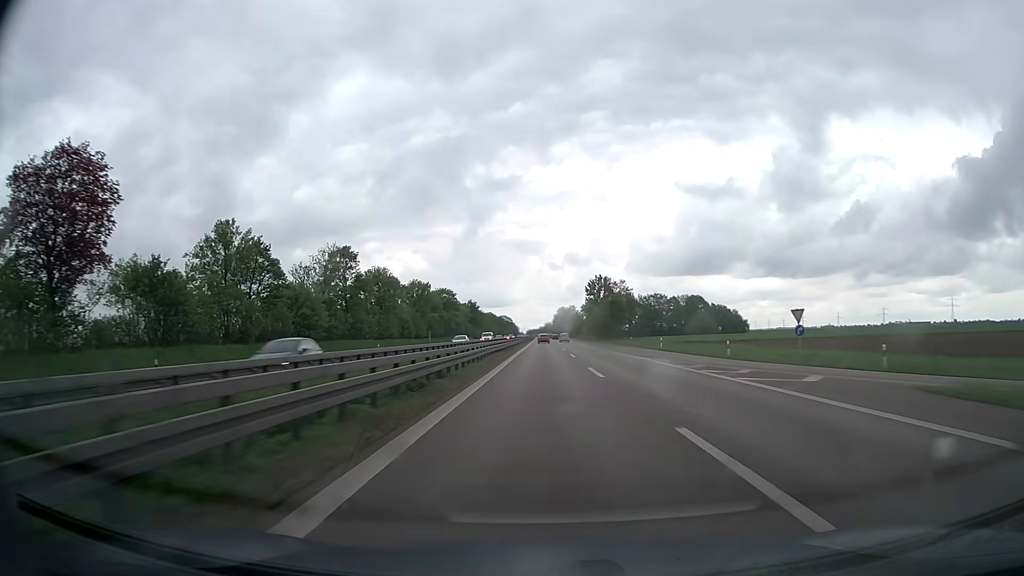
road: trunk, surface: asphalt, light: Day
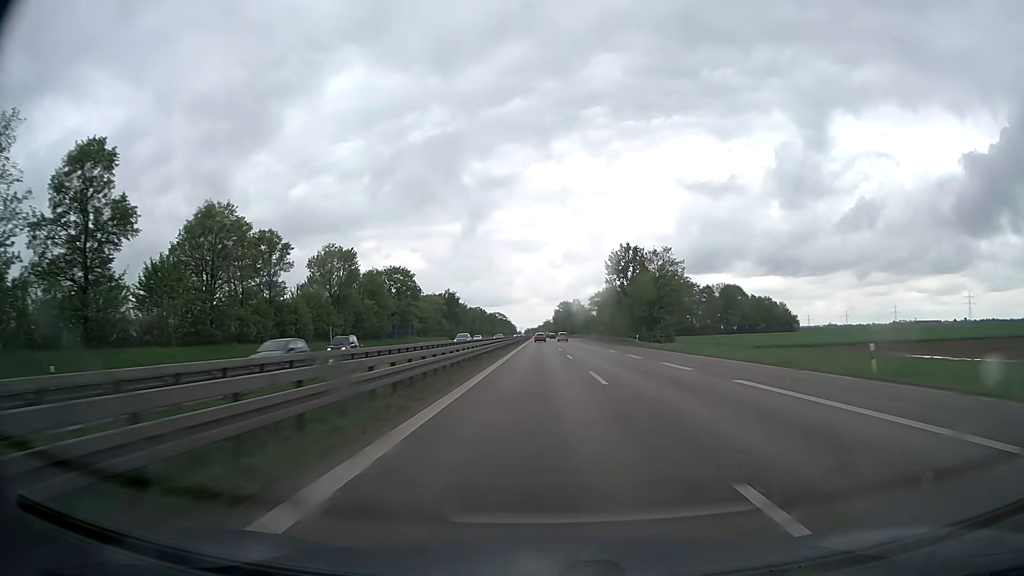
(-0.1, +57.6) m; 0°
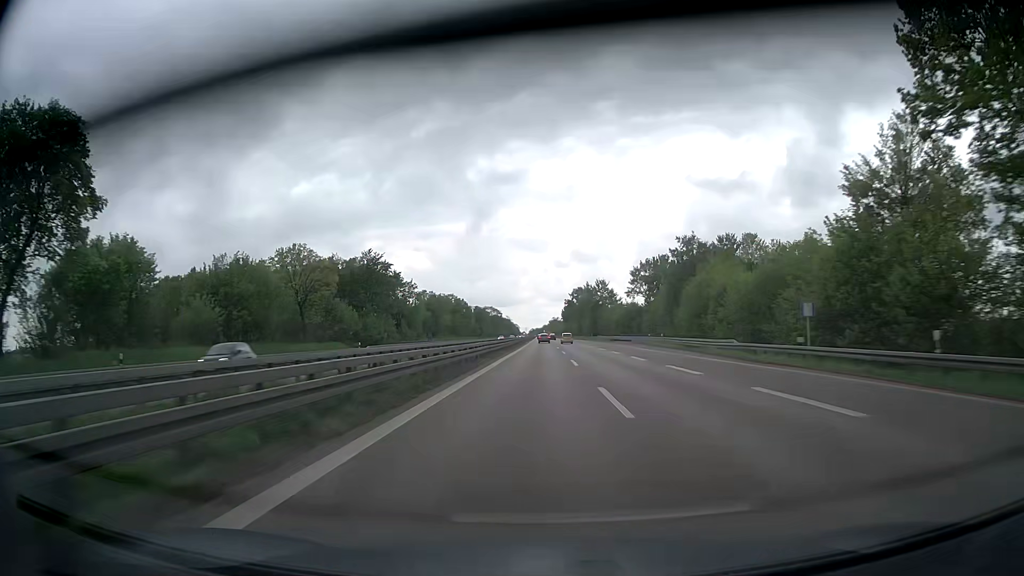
(-0.2, +97.0) m; 0°
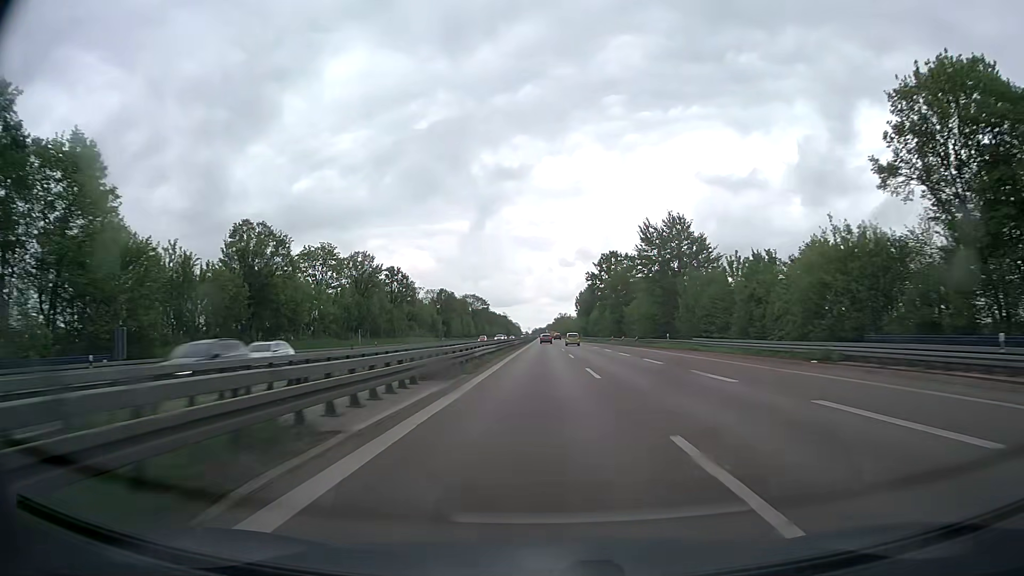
(-0.5, +98.1) m; 0°
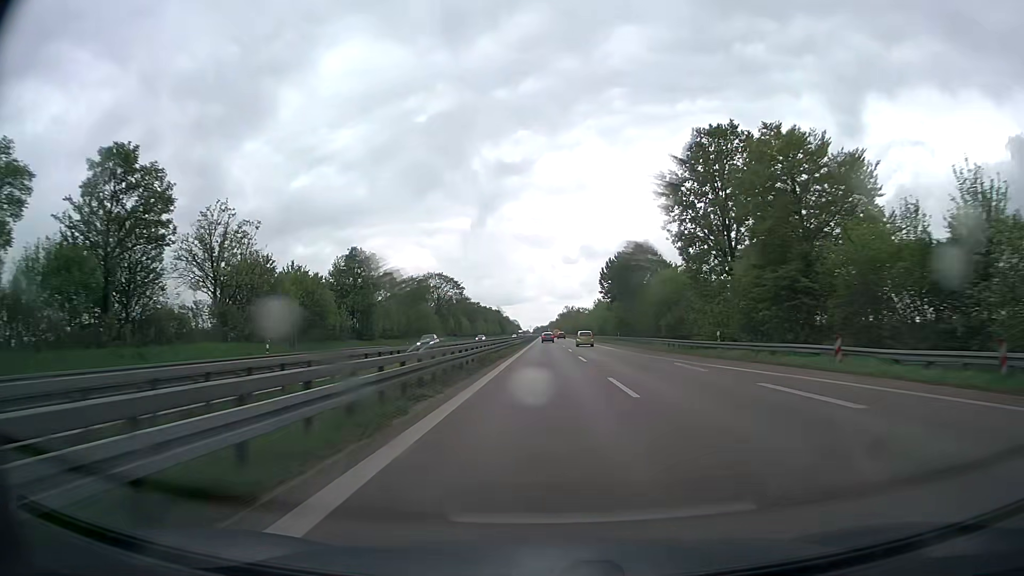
(-0.1, +78.4) m; 0°
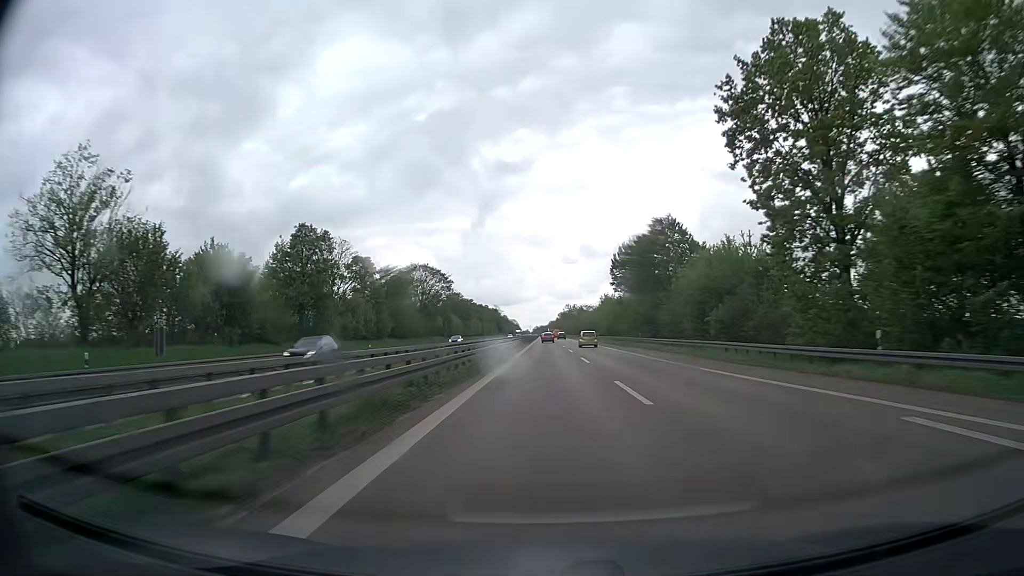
(0.0, +19.5) m; 0°
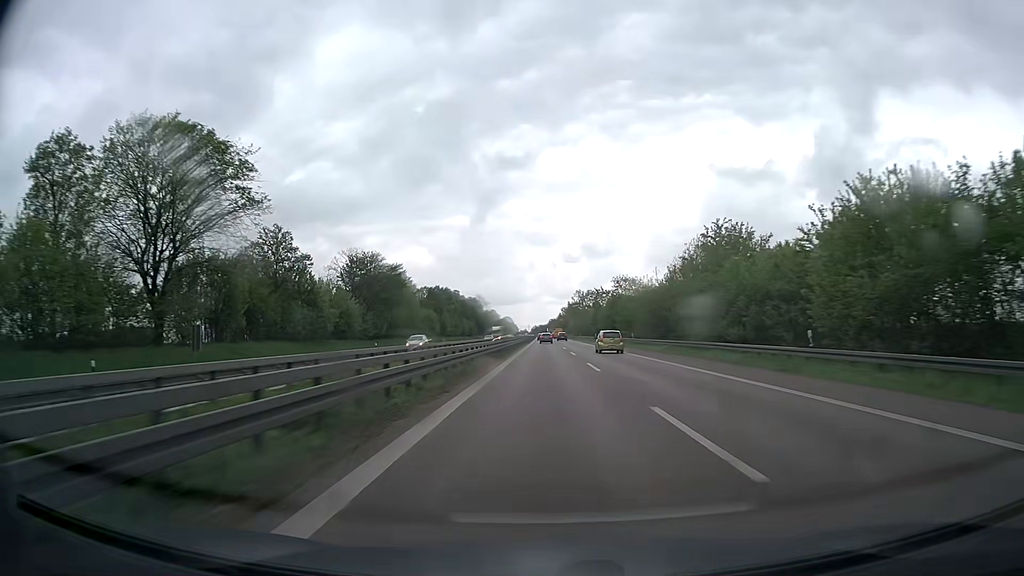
(+0.2, +96.3) m; 0°
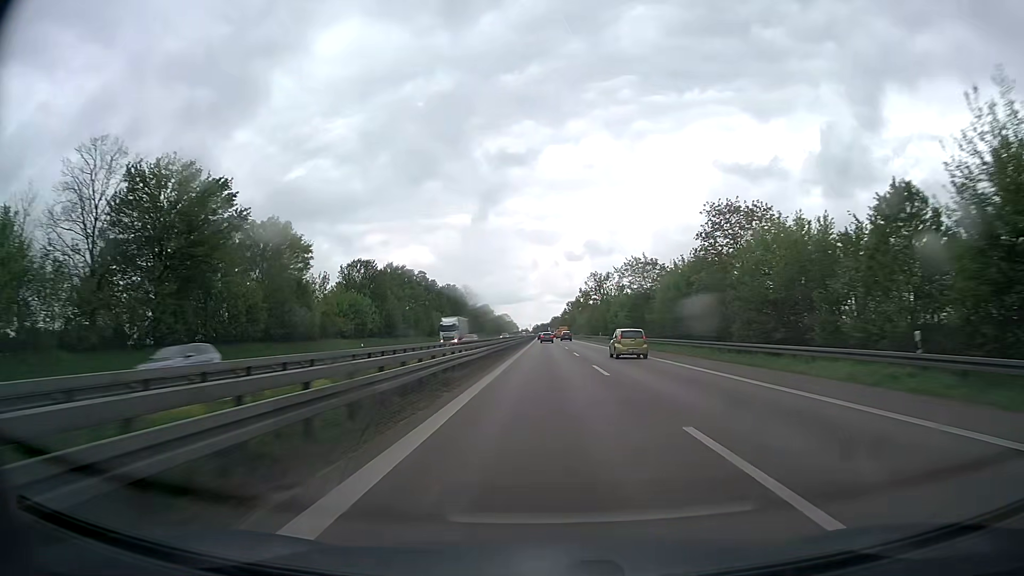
(0.0, +56.5) m; 0°
(0, +10) (0, +20) (0, +30) (0, +40) (0, +50) (0, +60) (0, +70) (0, +80) (0, +90) (0, +100) m
